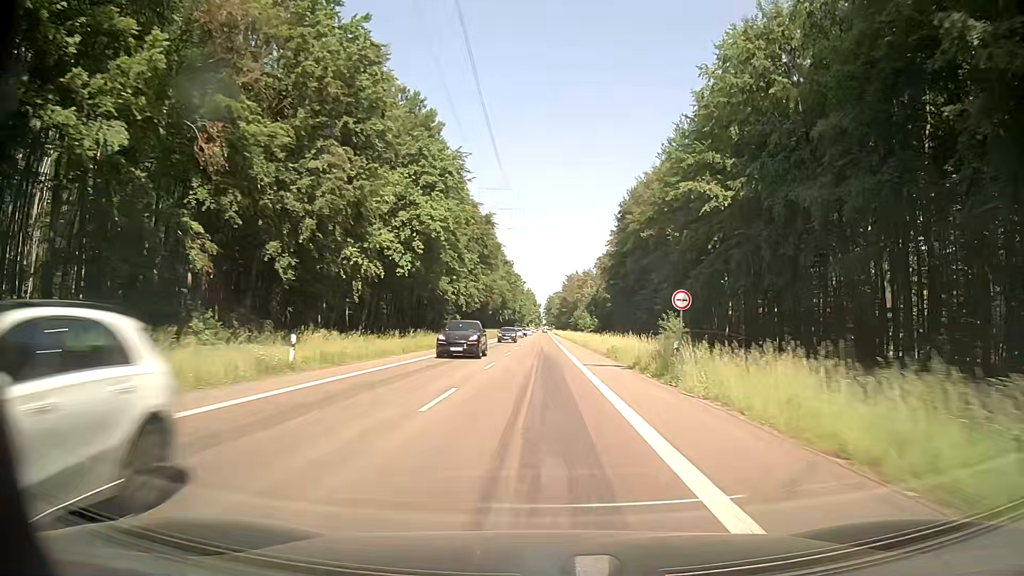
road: secondary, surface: asphalt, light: Day
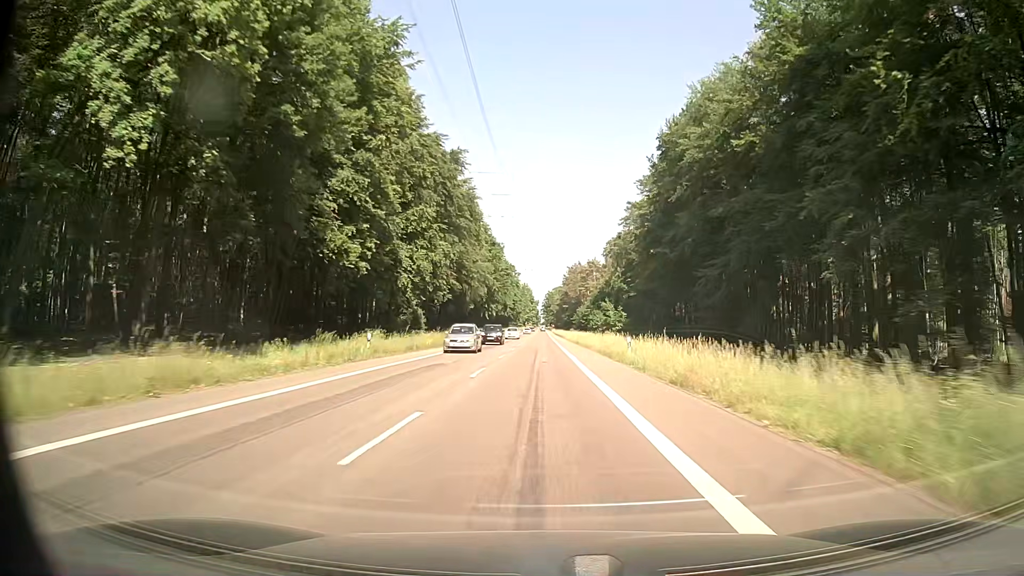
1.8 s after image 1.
(+0.2, +39.8) m; 0°
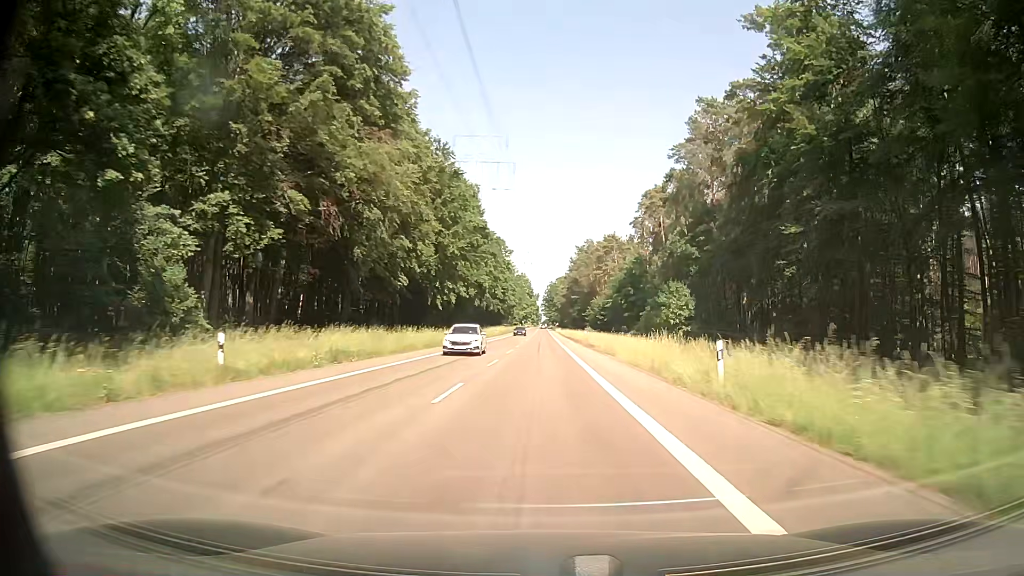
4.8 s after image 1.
(0.0, +65.4) m; 0°
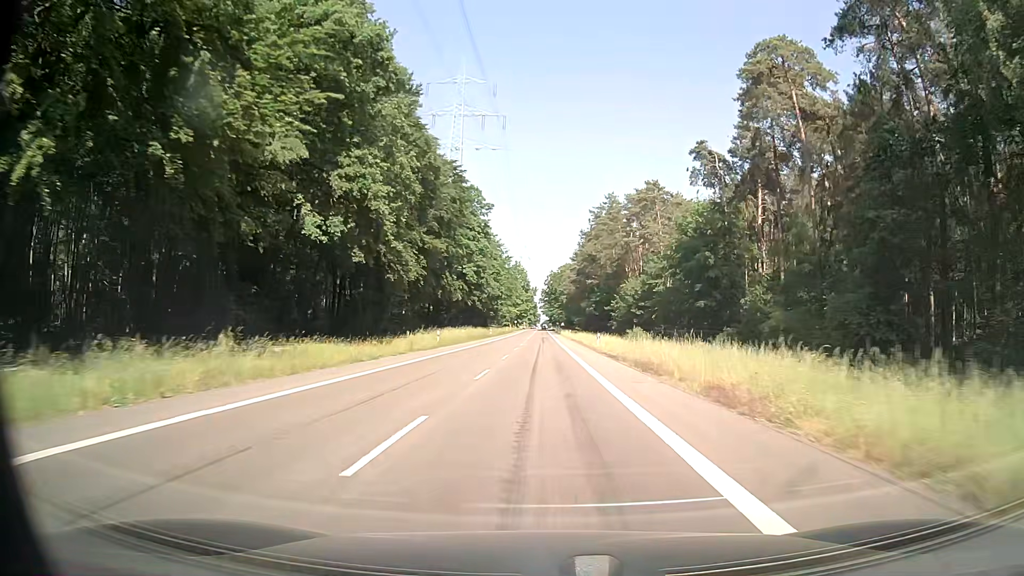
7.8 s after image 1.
(+0.1, +64.7) m; 0°
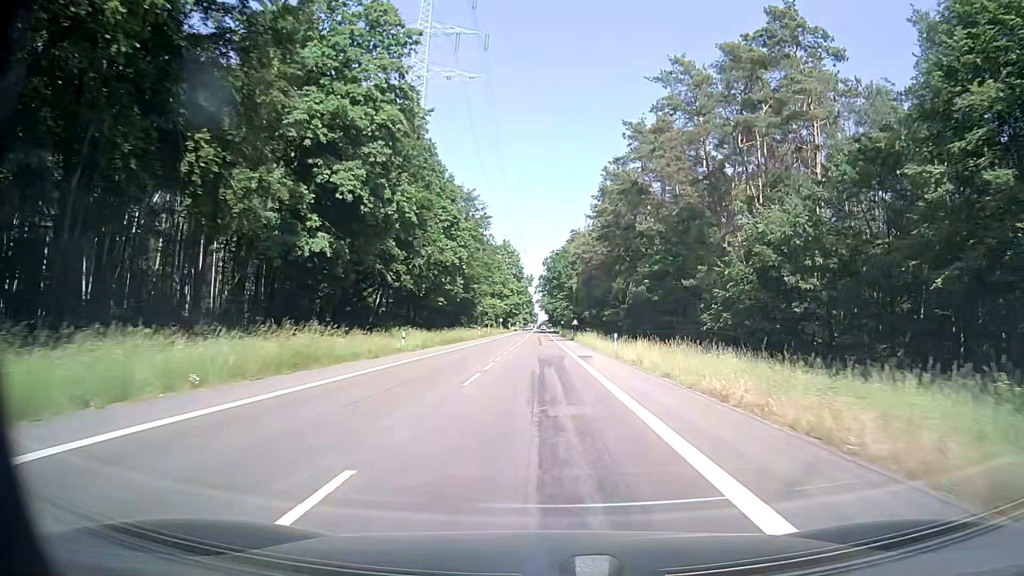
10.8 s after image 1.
(+0.2, +62.9) m; 0°
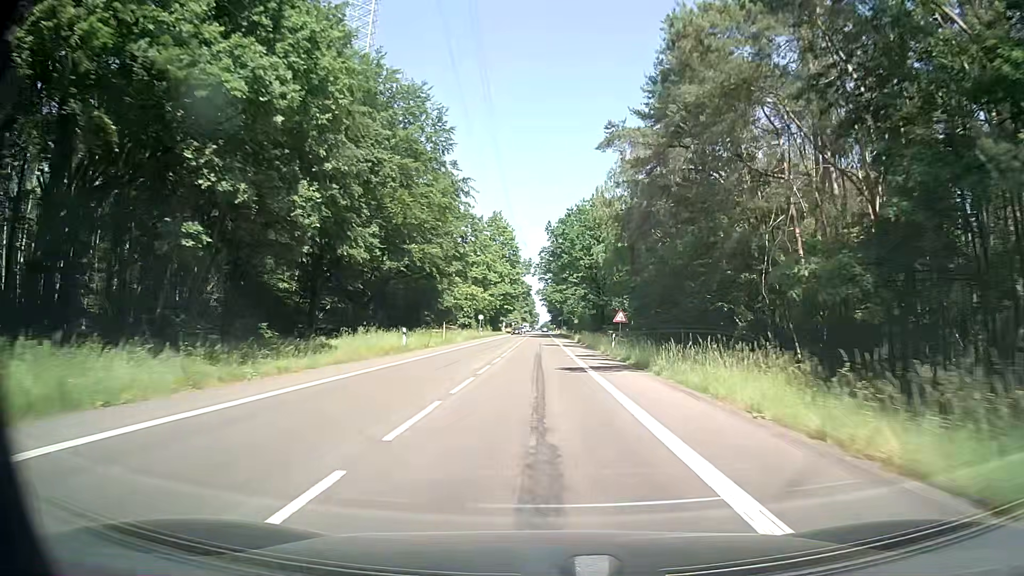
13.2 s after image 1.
(0.0, +48.8) m; 0°
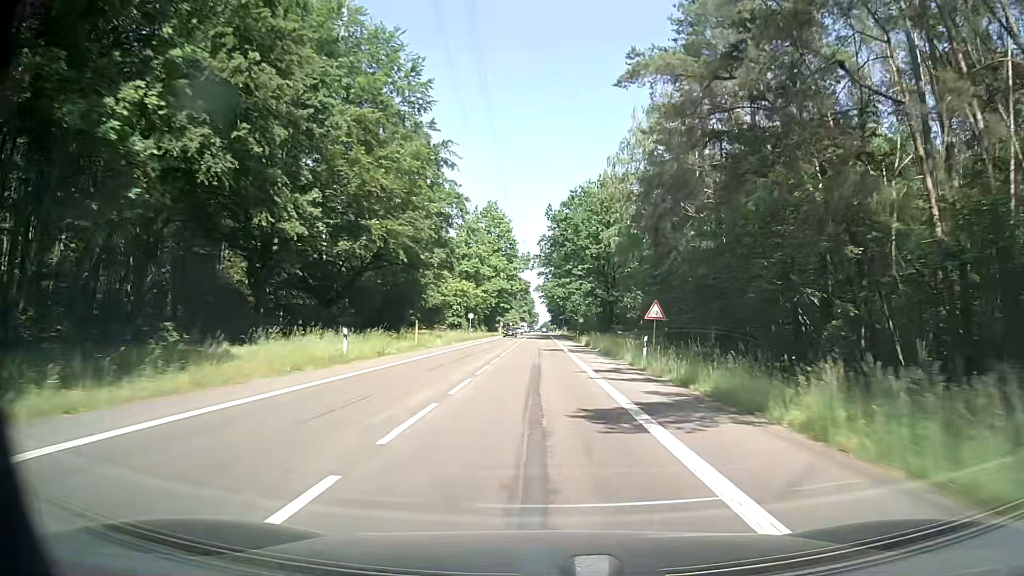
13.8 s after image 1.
(0.0, +12.0) m; 0°
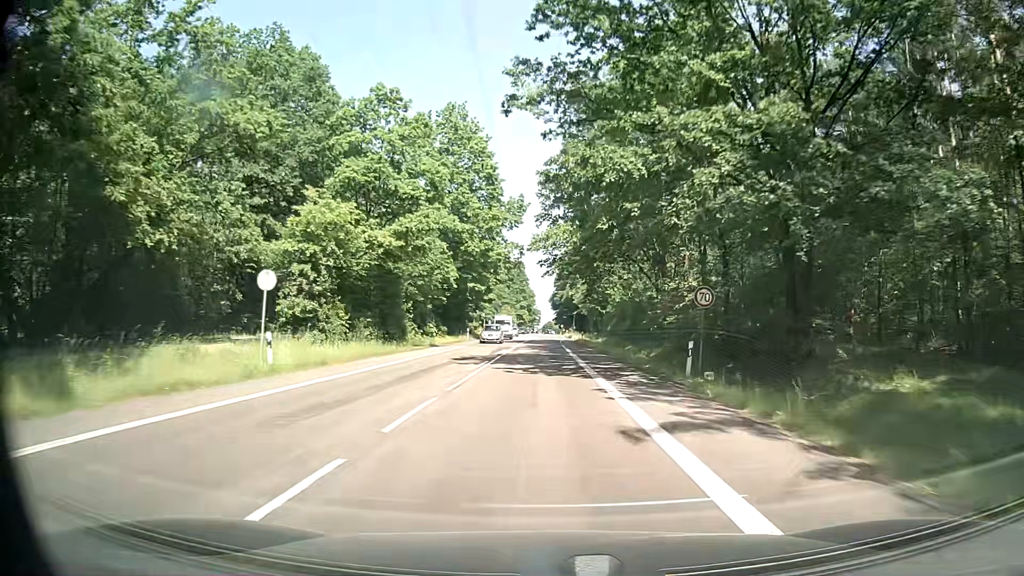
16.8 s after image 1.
(+0.3, +57.8) m; 0°
(0, +10) (0, +20) (0, +30) (0, +40) (0, +50) (0, +60) (0, +70) (0, +80) (0, +90) (+1, +100) m
